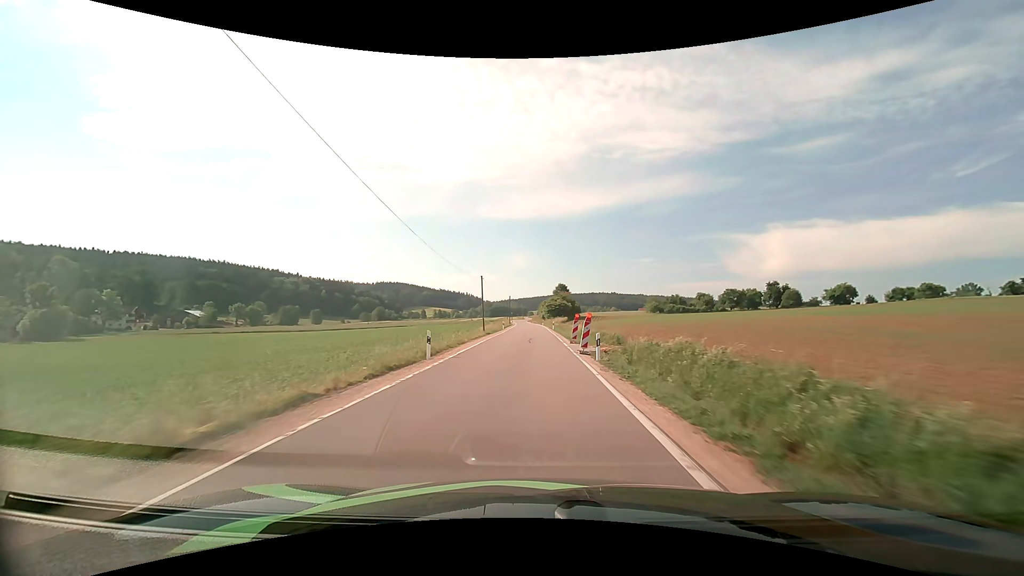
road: tertiary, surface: asphalt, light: Day
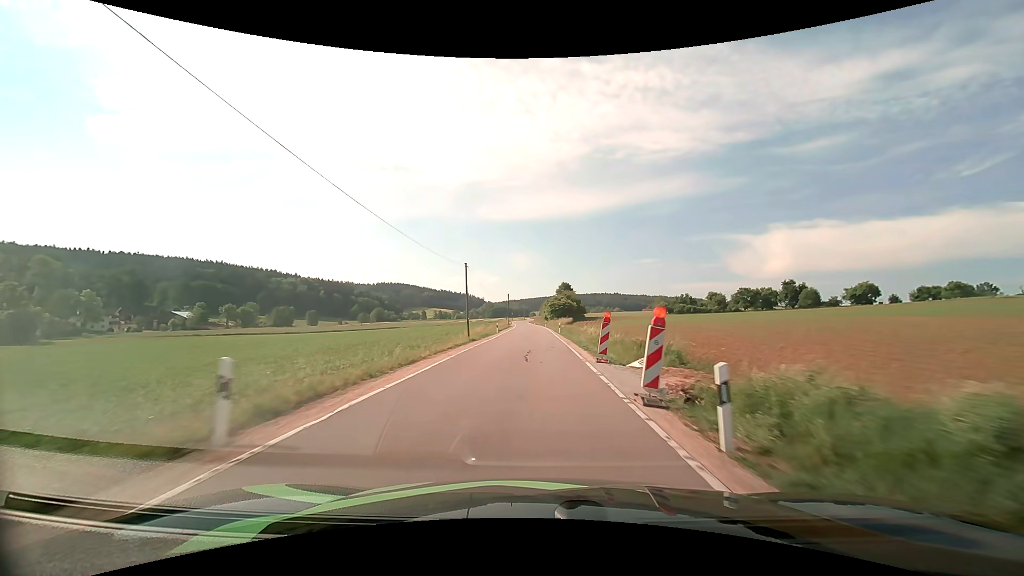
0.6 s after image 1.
(0.0, +11.4) m; 0°
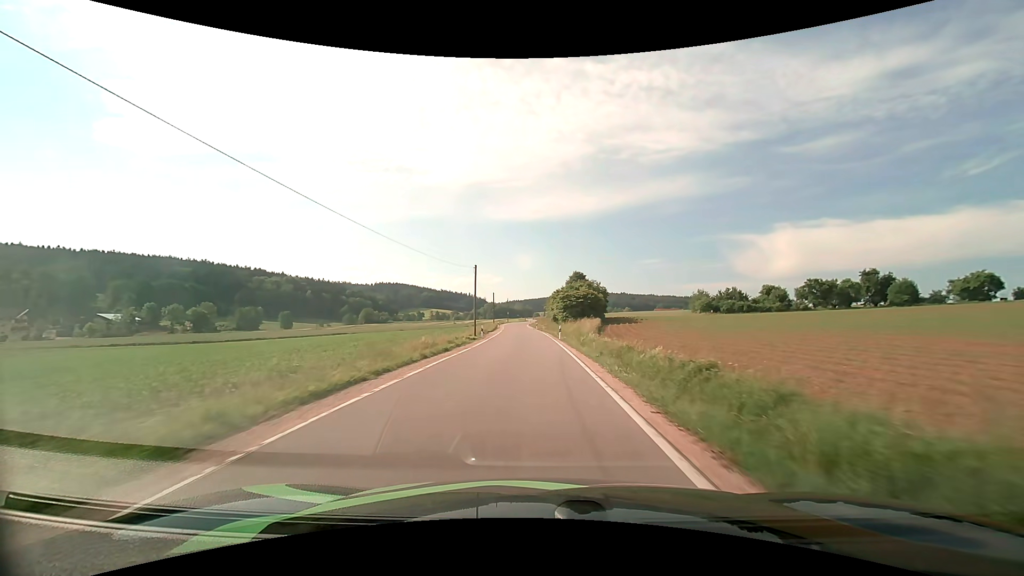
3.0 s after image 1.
(0.0, +46.5) m; 0°
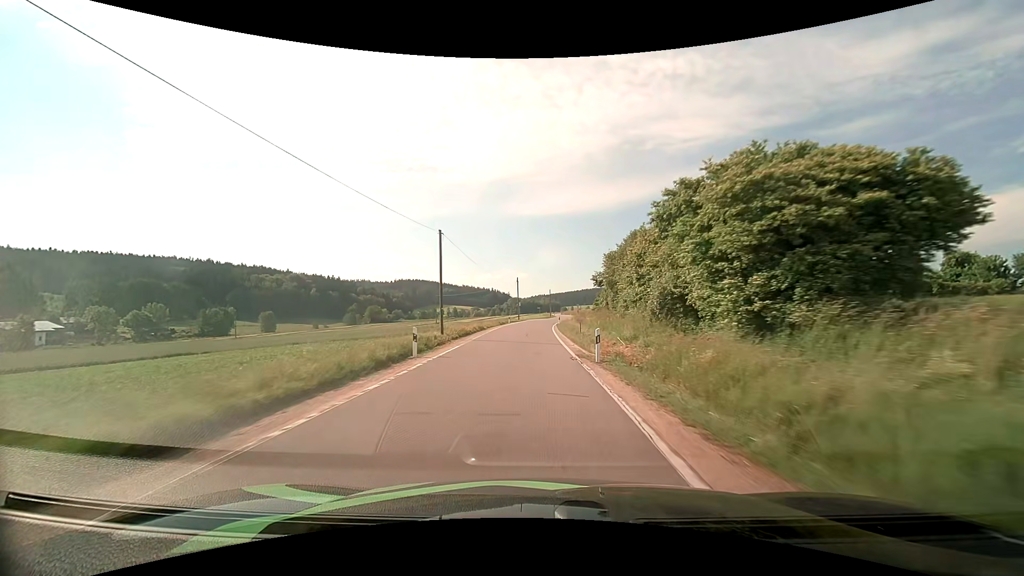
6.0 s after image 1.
(-1.1, +59.1) m; -3°
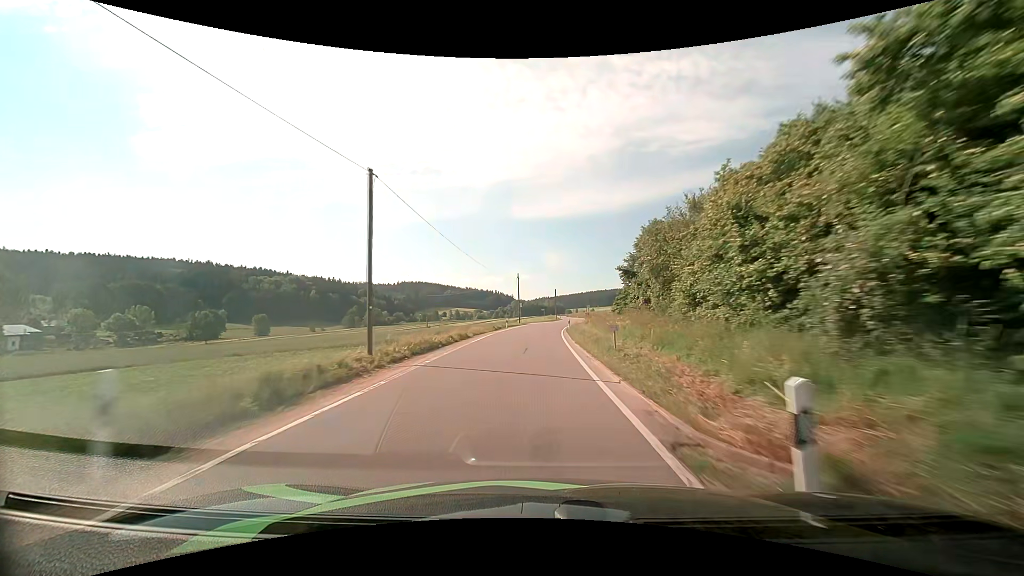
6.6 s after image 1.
(-0.1, +11.5) m; -1°
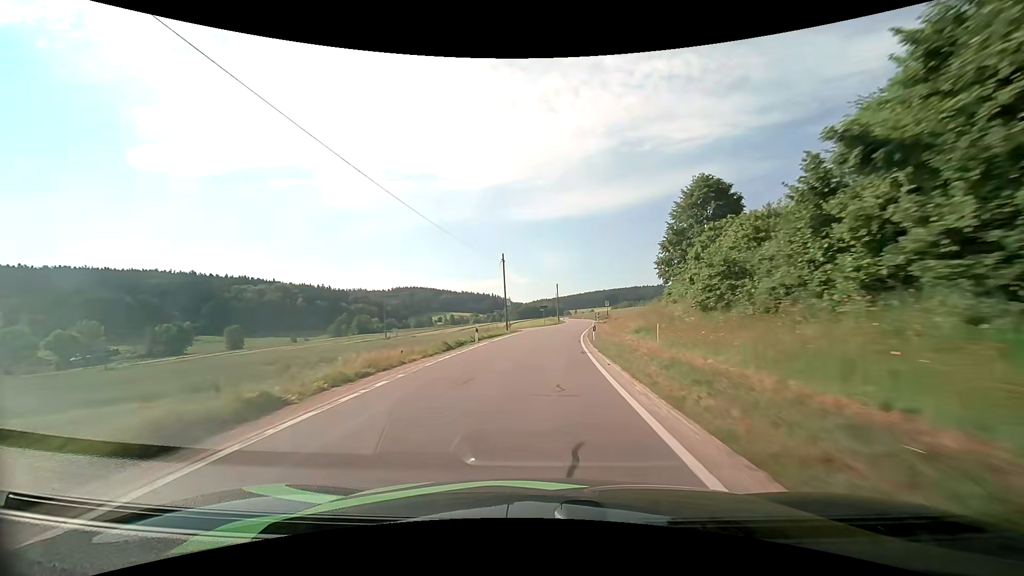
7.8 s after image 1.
(0.0, +22.5) m; 0°
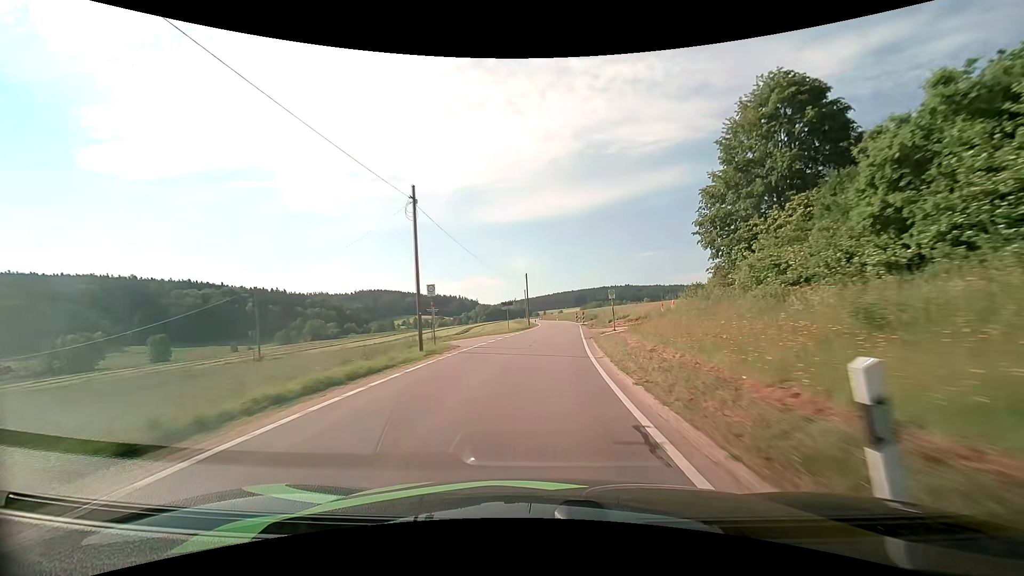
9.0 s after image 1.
(+0.6, +22.1) m; +3°
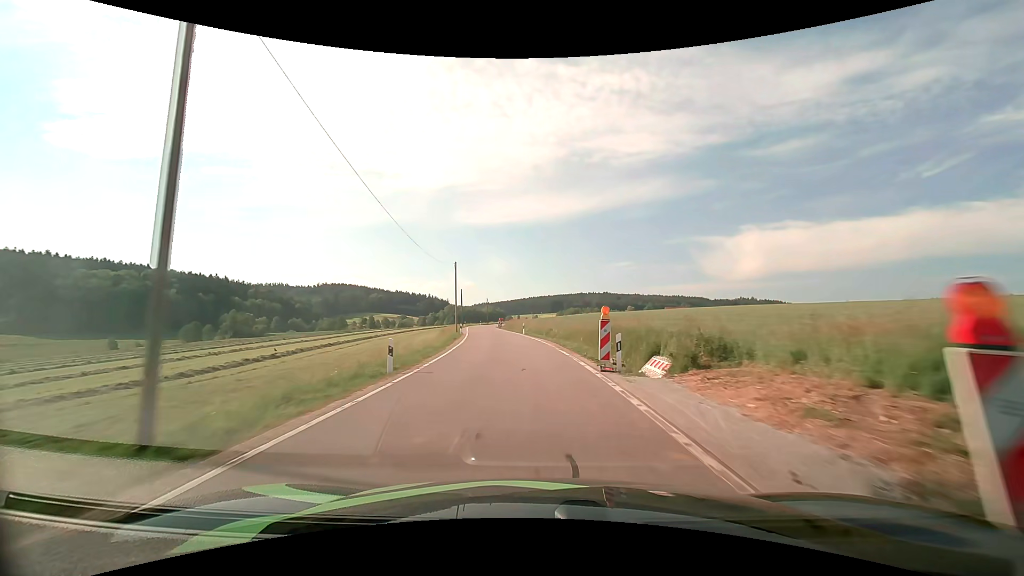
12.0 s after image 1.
(+3.0, +55.7) m; +3°
(0, +10) (-1, +20) (-1, +30) (-3, +40) (-4, +50) (-5, +60) (-7, +70) (-8, +79) (-9, +89) (-10, +99) m
